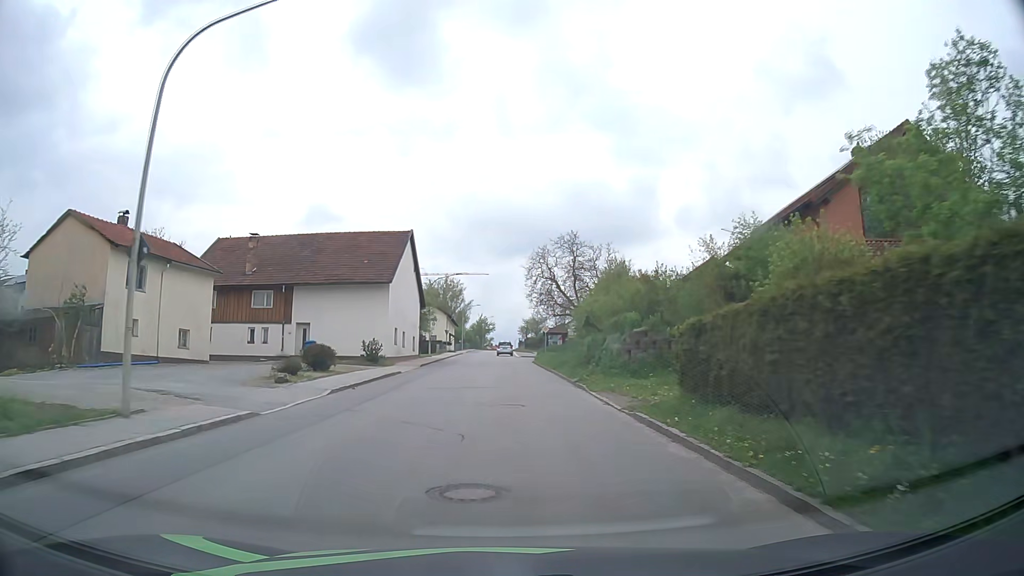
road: tertiary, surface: asphalt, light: Day
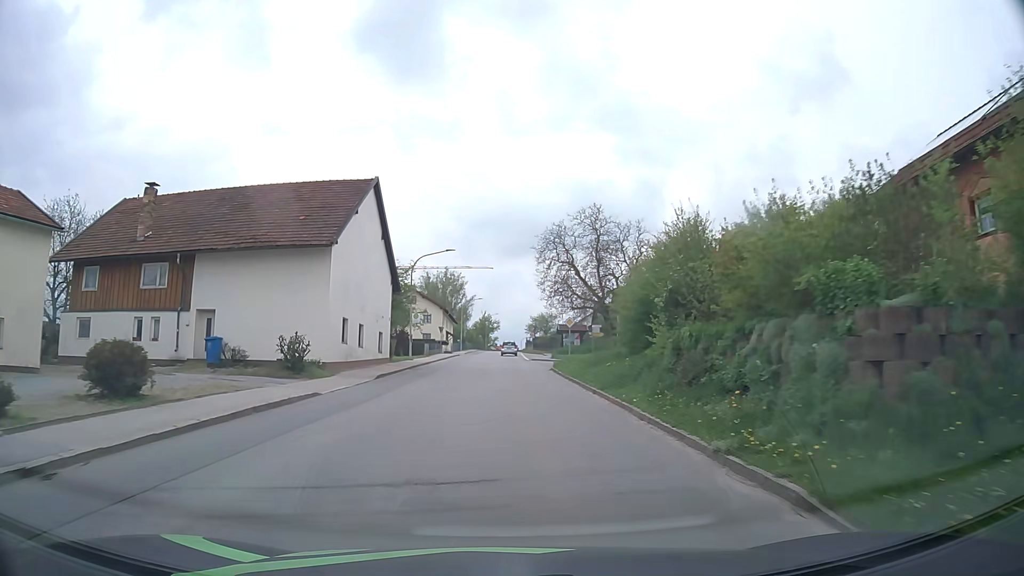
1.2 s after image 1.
(+0.1, +14.9) m; 0°
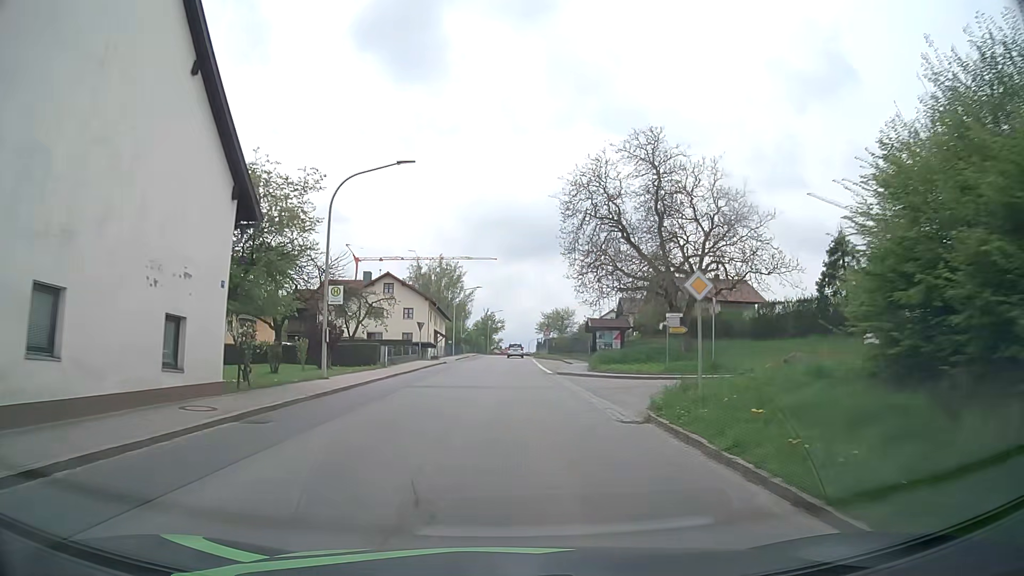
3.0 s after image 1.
(0.0, +22.5) m; 0°
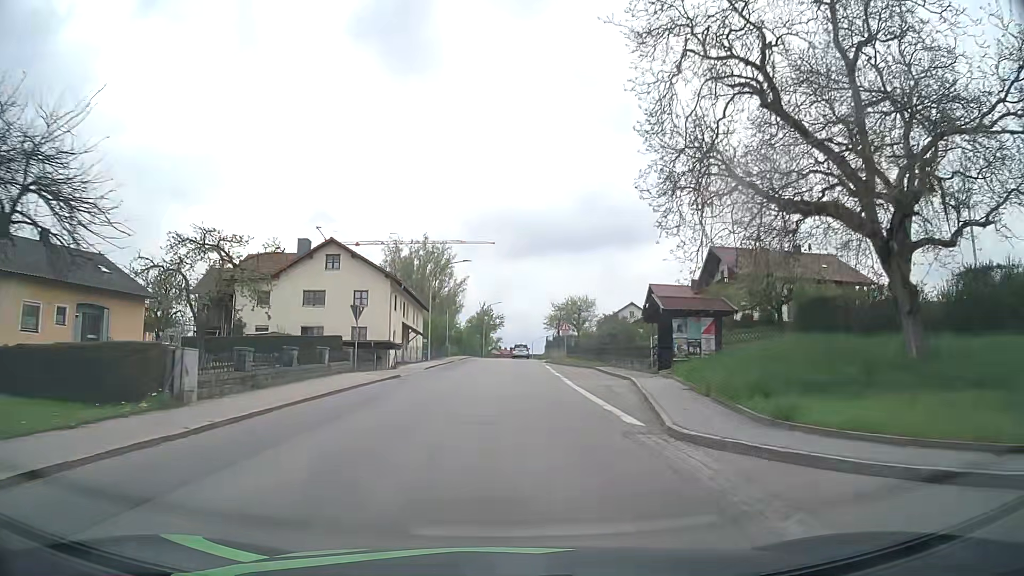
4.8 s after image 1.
(0.0, +22.7) m; 0°
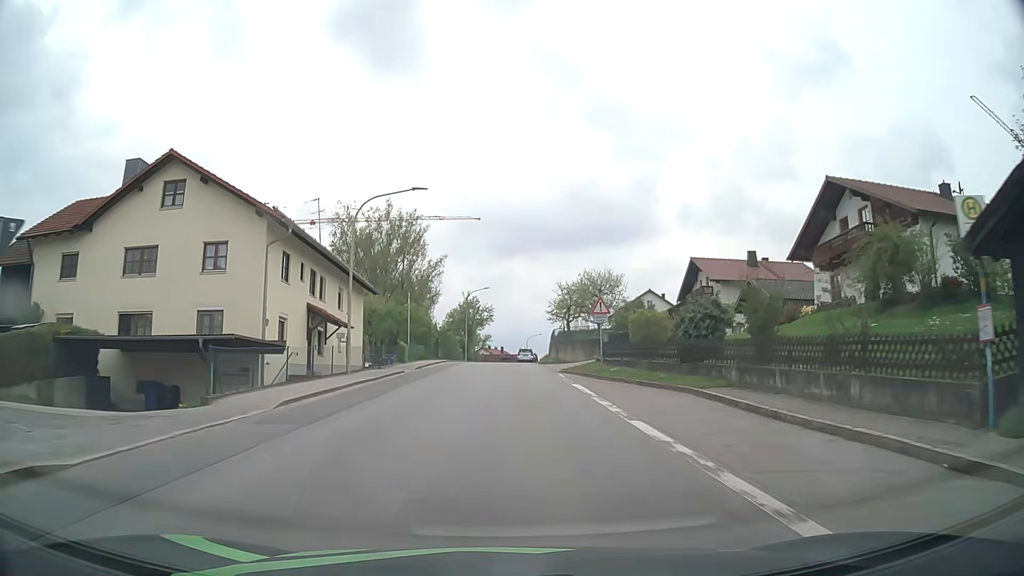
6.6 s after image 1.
(+0.2, +22.9) m; +1°
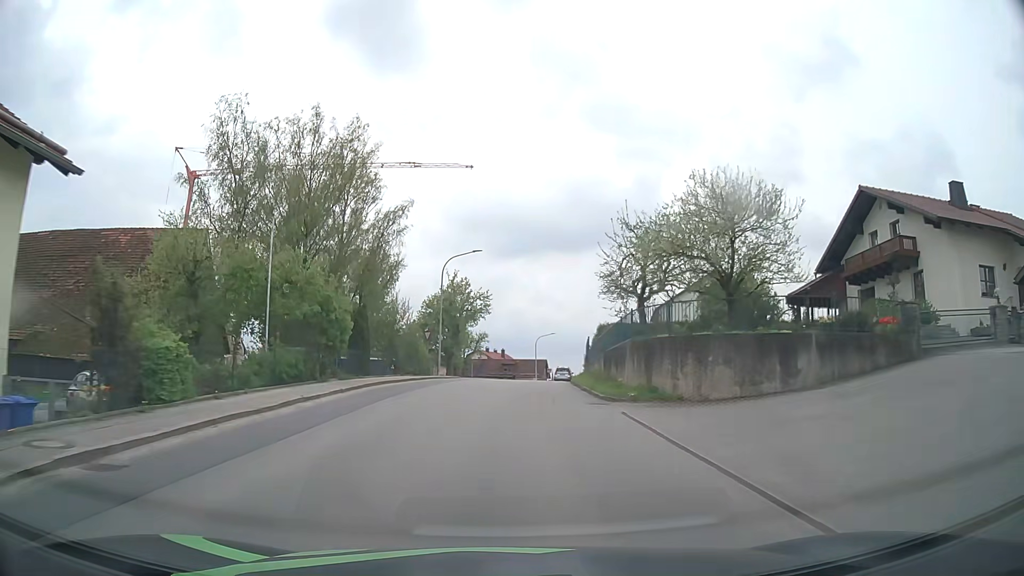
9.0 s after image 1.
(0.0, +30.6) m; 0°
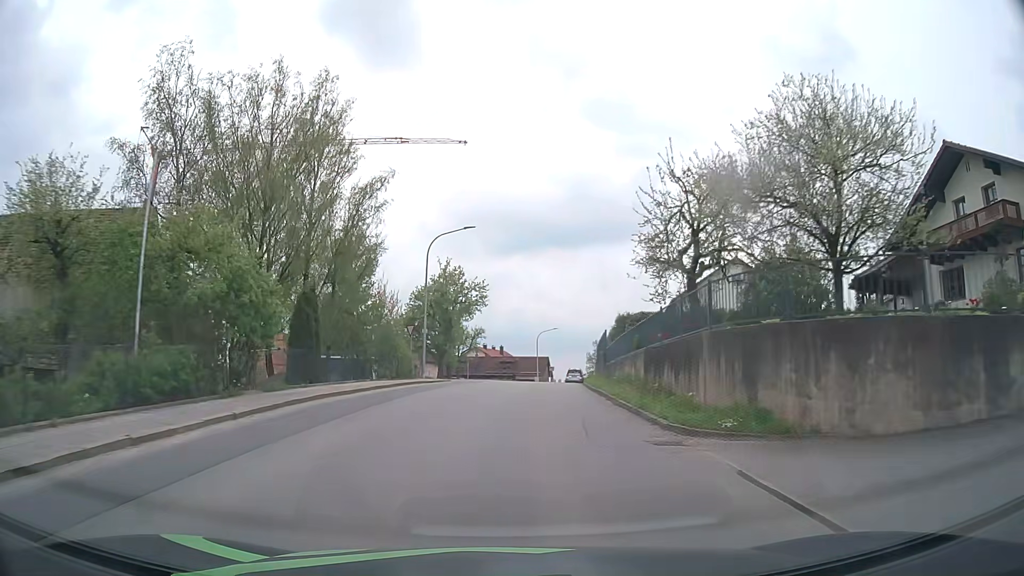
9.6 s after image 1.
(0.0, +7.6) m; 0°
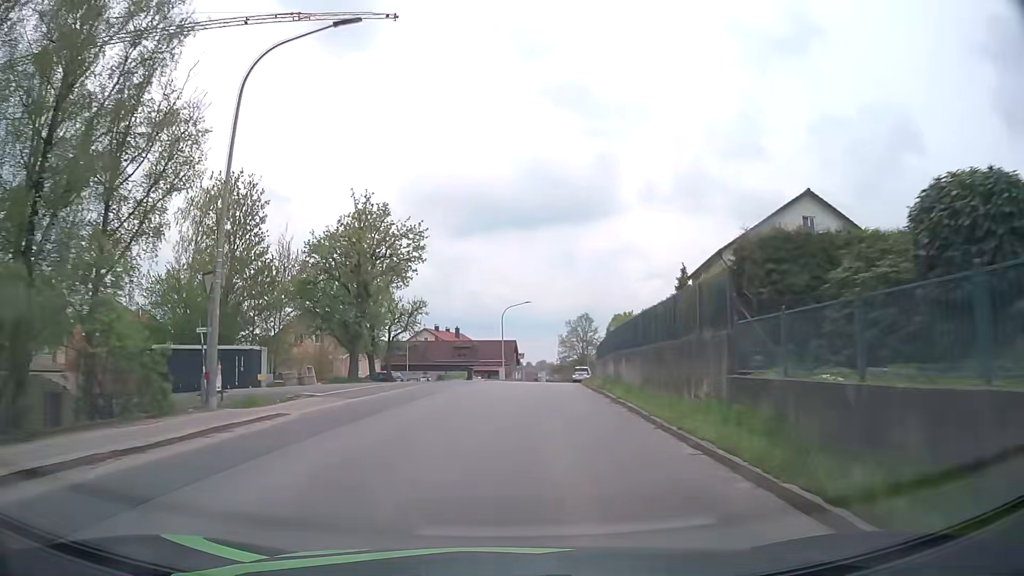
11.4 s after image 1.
(+0.5, +23.0) m; +3°
(0, +10) (+1, +20) (+1, +30) (+2, +40) (+4, +50) (+5, +60) (+7, +69) (+10, +79) (+13, +89) (+16, +98) m
